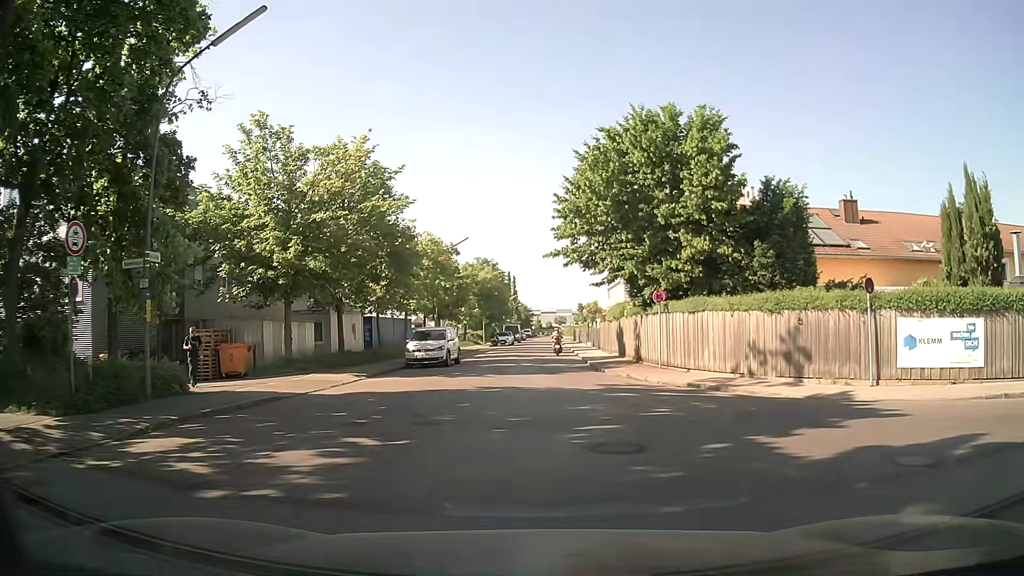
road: residential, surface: asphalt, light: Day
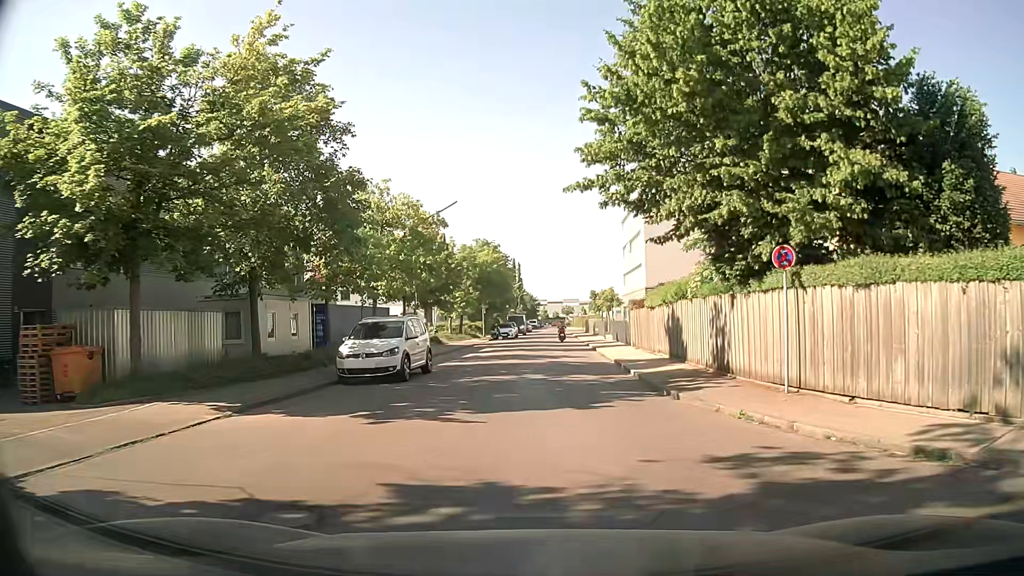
(-0.3, +11.3) m; -2°
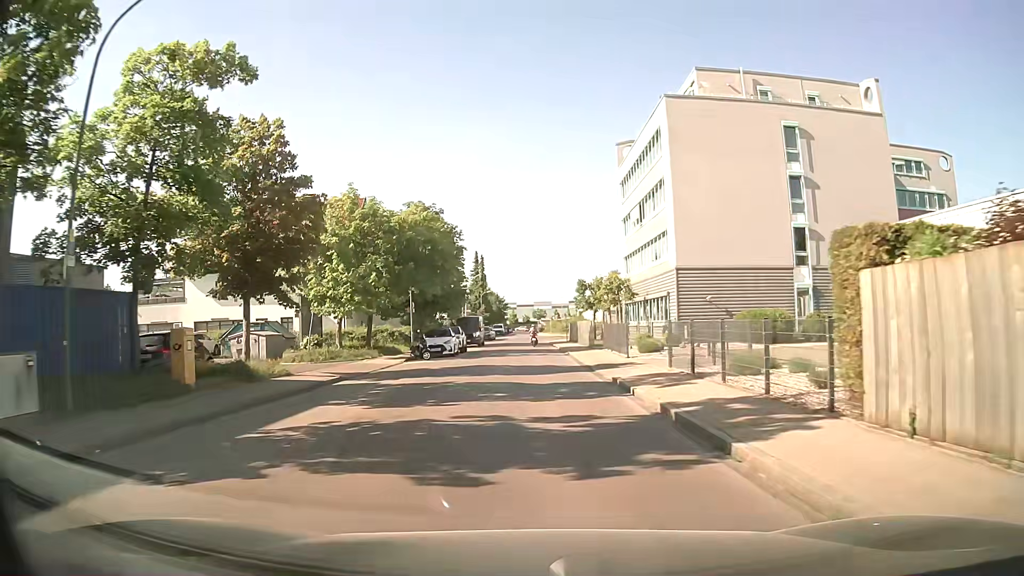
(+0.7, +26.8) m; +3°
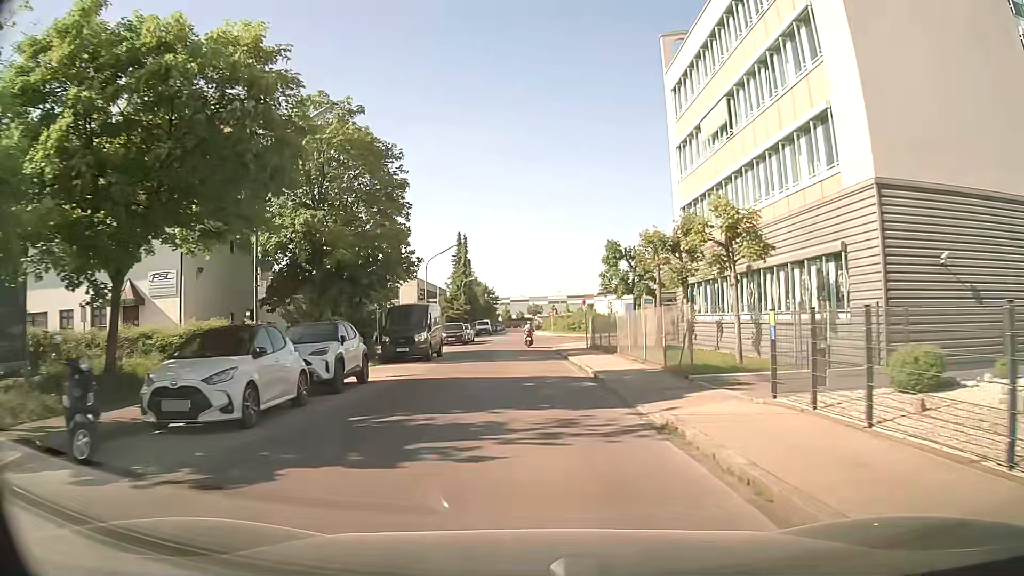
(-0.2, +24.6) m; 0°
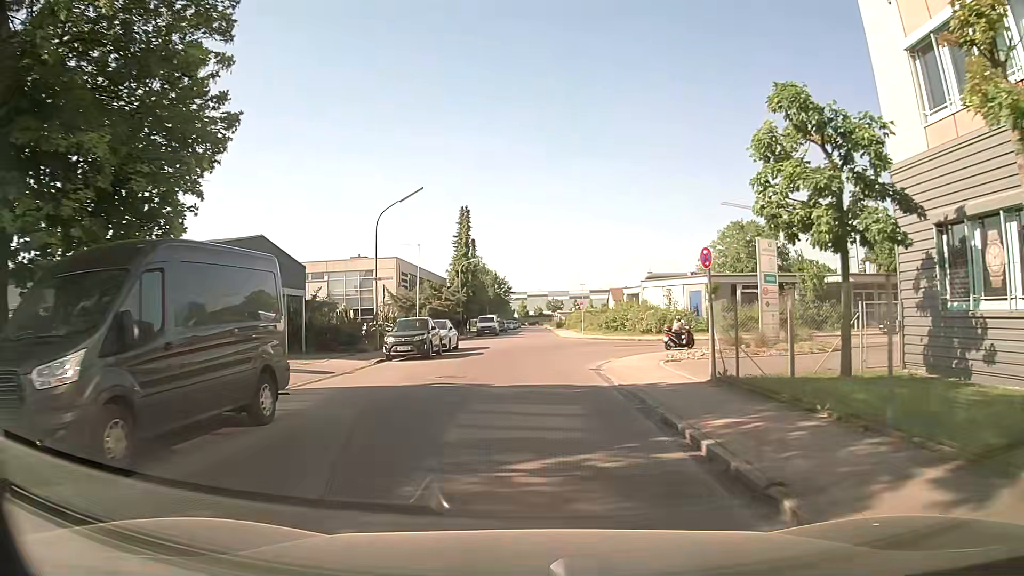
(-0.3, +22.1) m; -2°
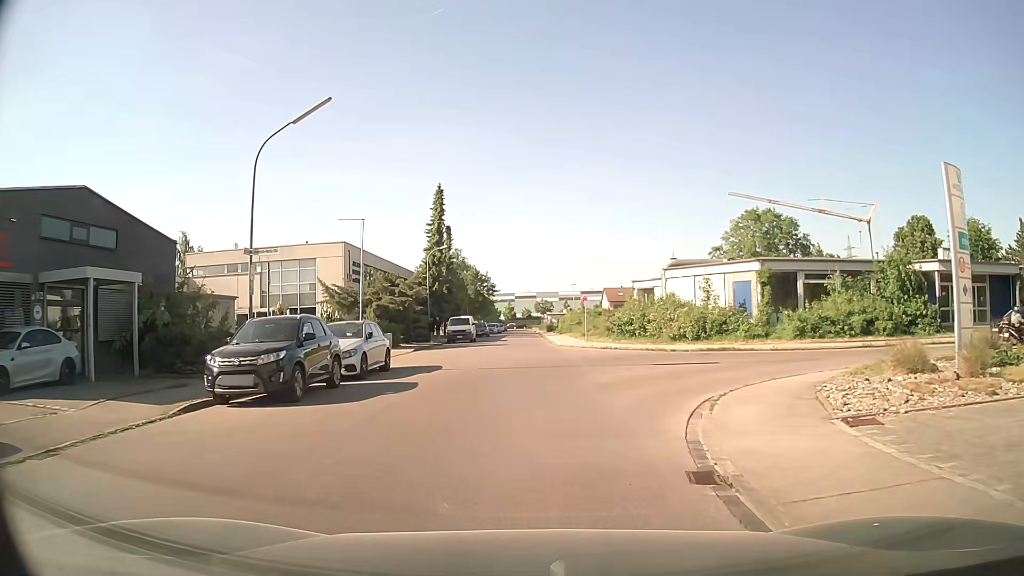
(+0.1, +13.3) m; +1°
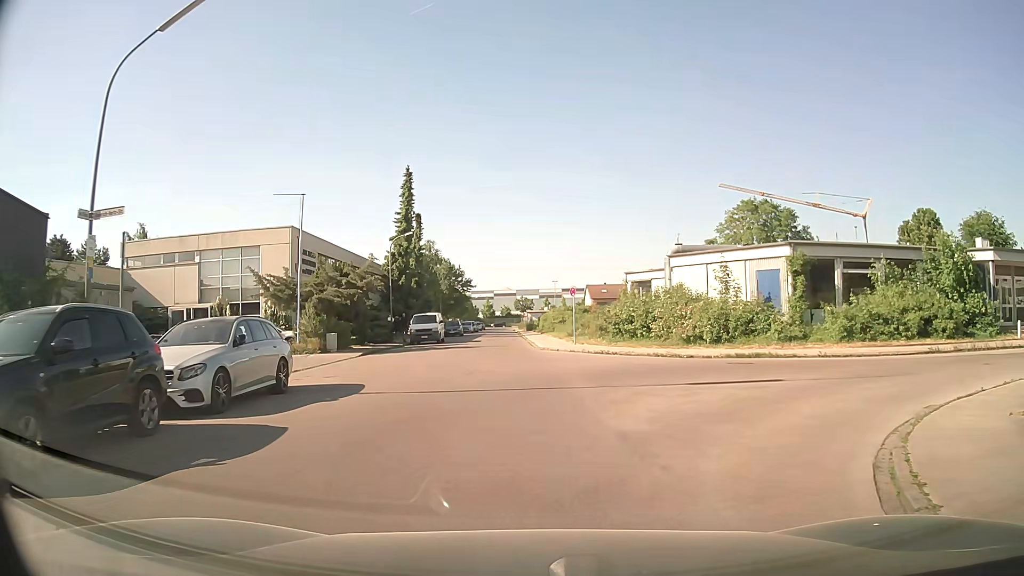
(0.0, +6.8) m; +2°
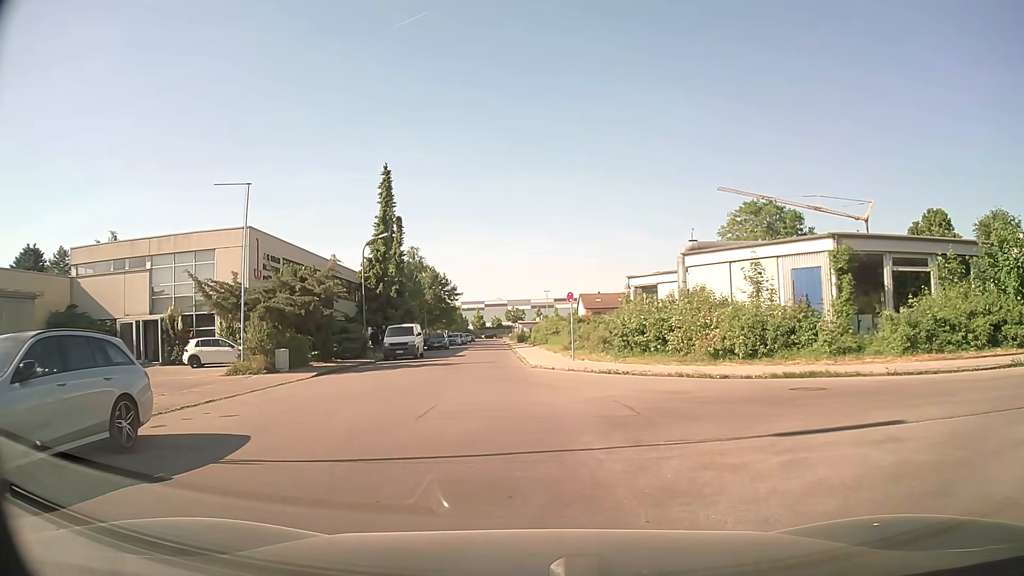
(0.0, +5.0) m; +1°
(-1, +10) (-2, +20) (-3, +30) (-4, +40) (-4, +50) (-5, +60) (-6, +70) (-7, +80) (-8, +90) (-8, +100) m
